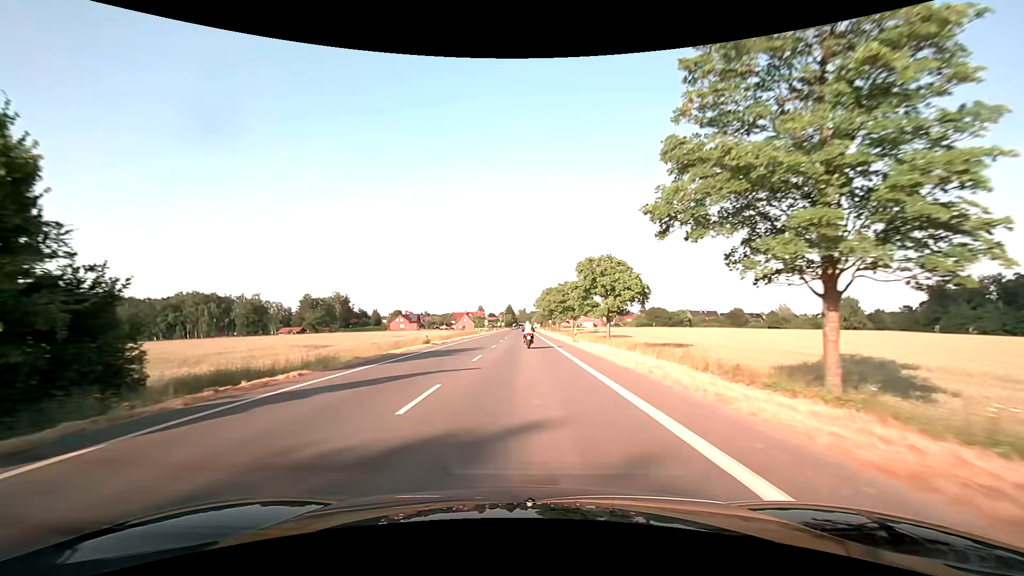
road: secondary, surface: asphalt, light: Day
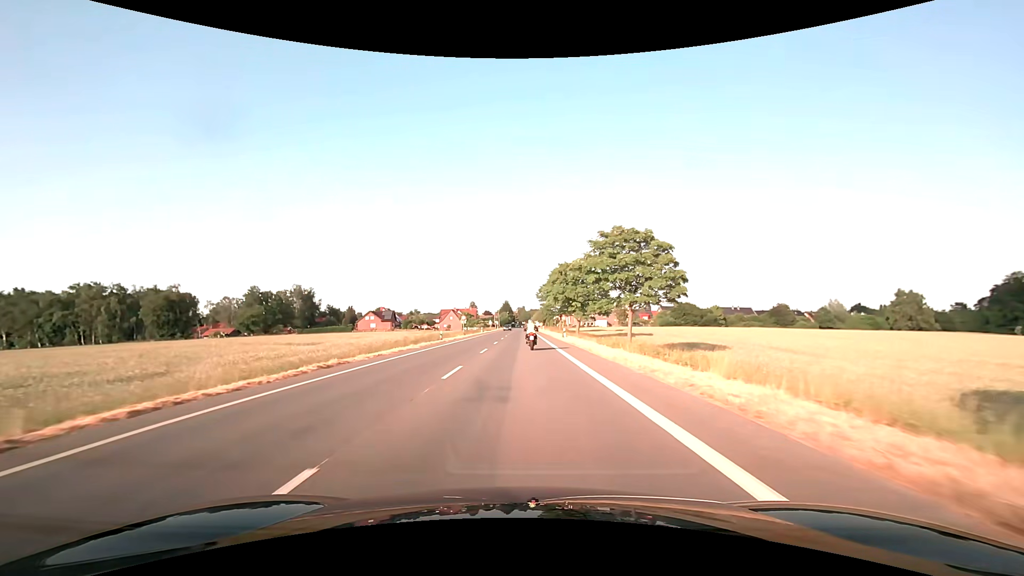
(+0.1, +40.5) m; 0°
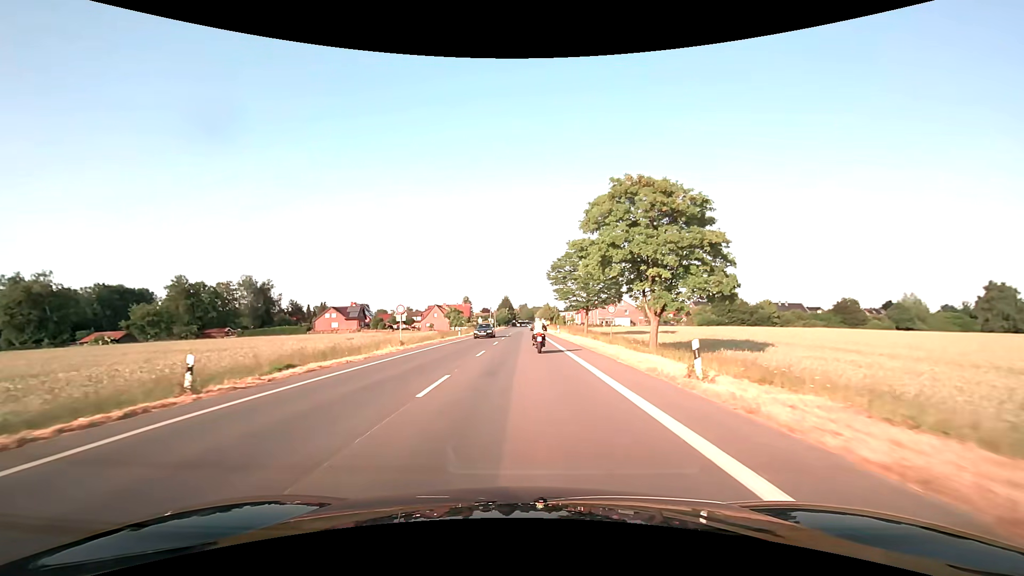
(+0.2, +37.3) m; 0°
(0, +10) (0, +20) (0, +30) (0, +40) (0, +50) (0, +60) (0, +70) (0, +80) (0, +90) (+1, +100) m
